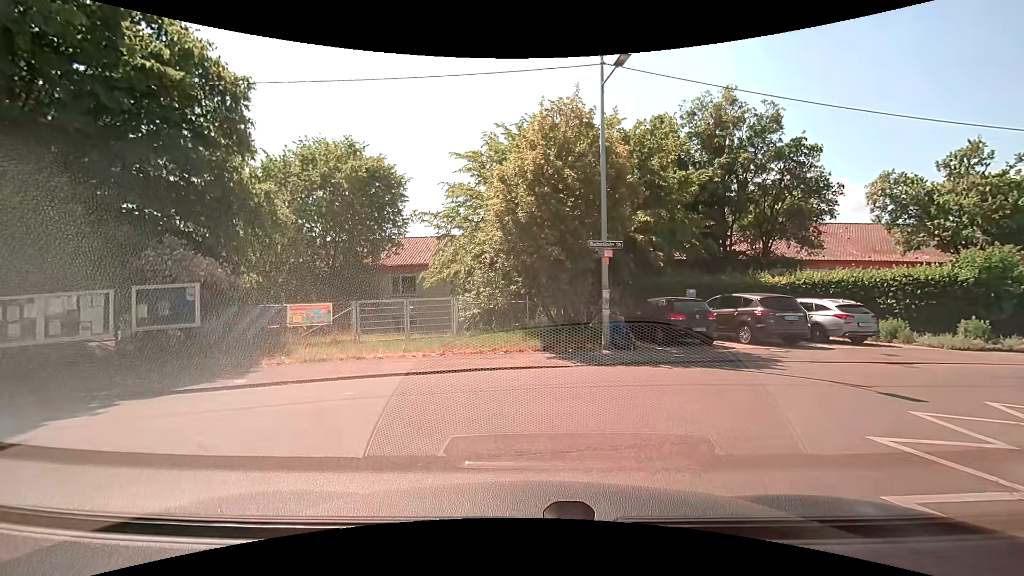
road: residential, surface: asphalt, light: Day
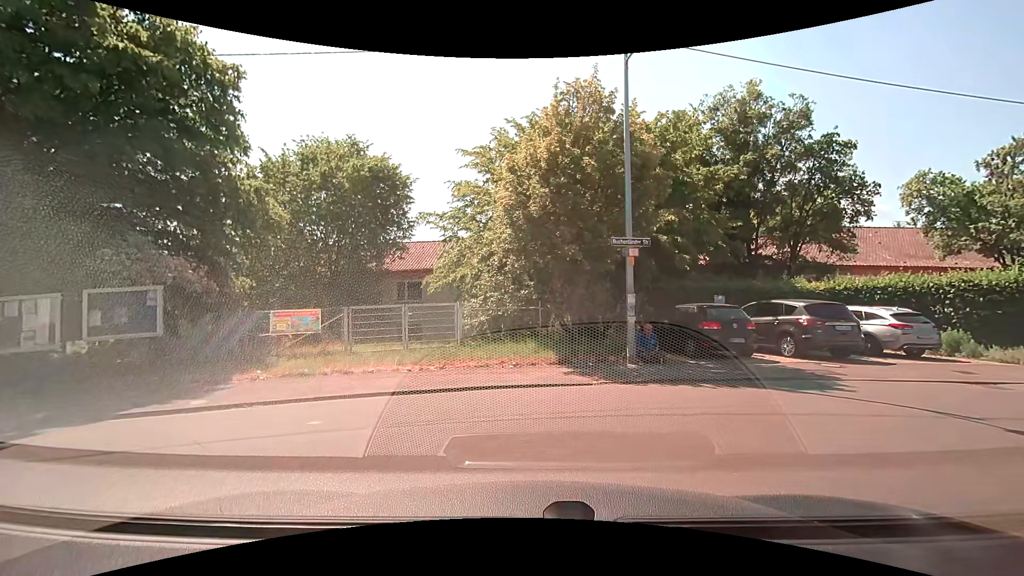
(0.0, +1.7) m; 0°
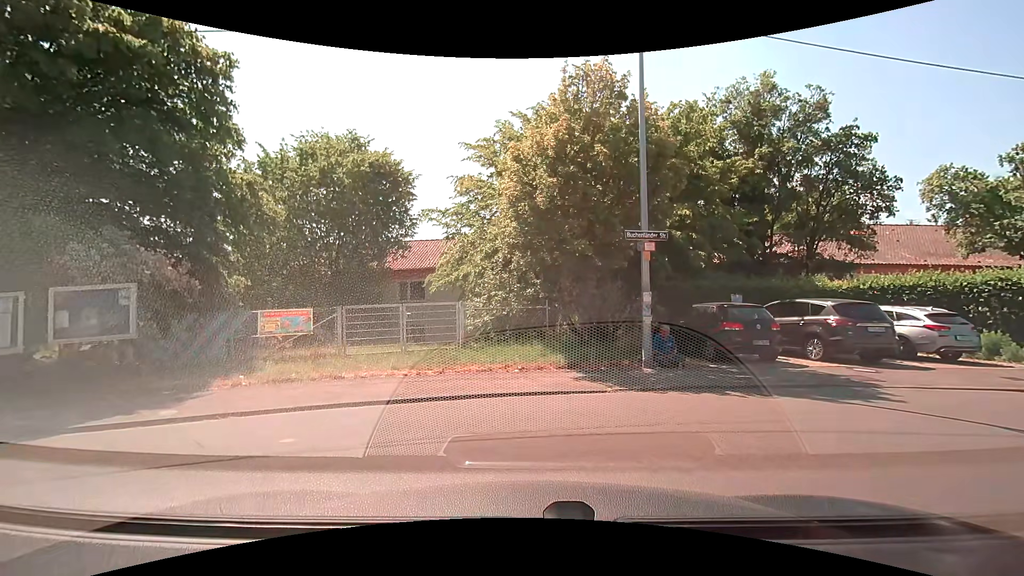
(0.0, +0.9) m; 0°
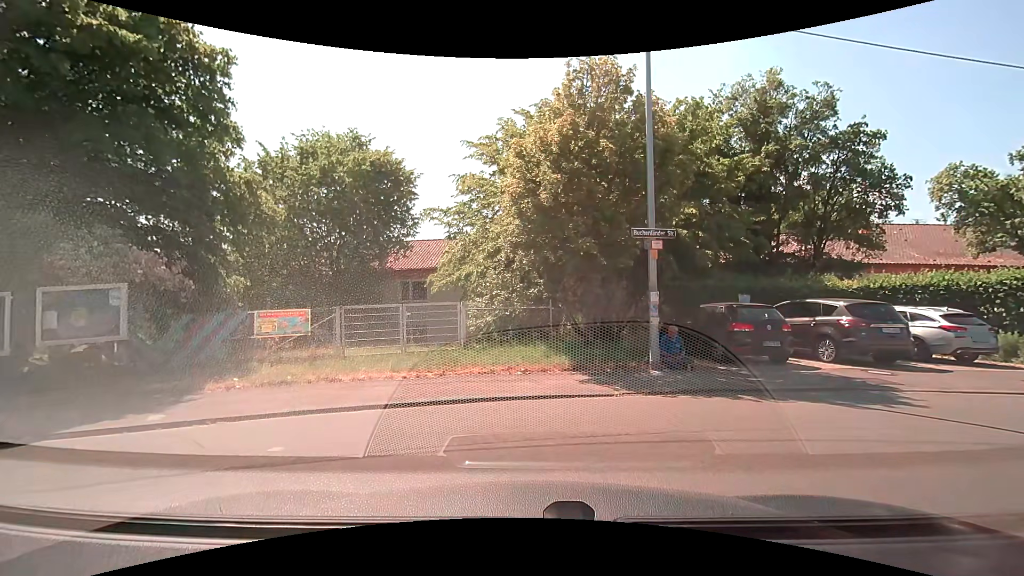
(0.0, +0.3) m; 0°
